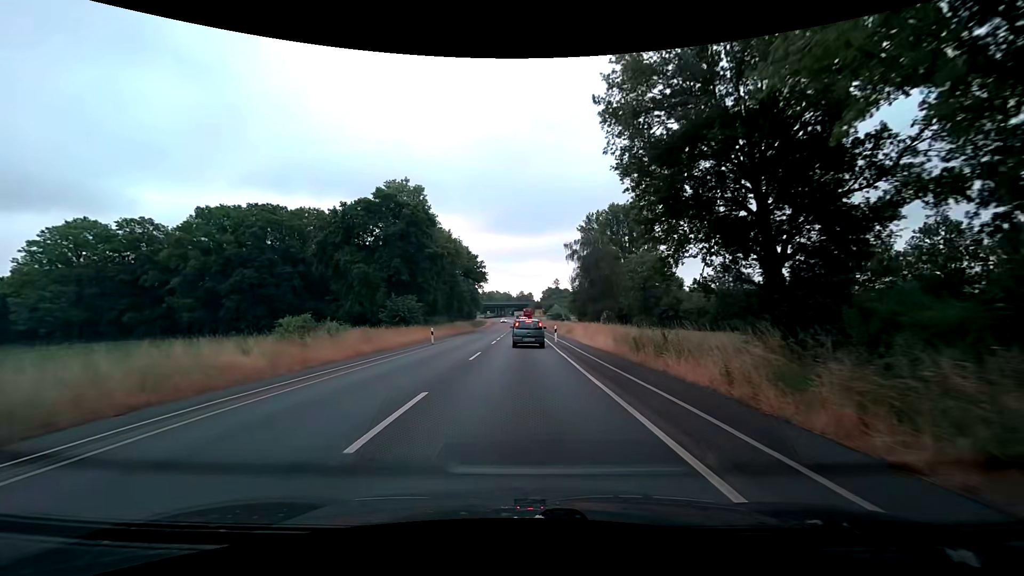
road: secondary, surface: asphalt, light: Day
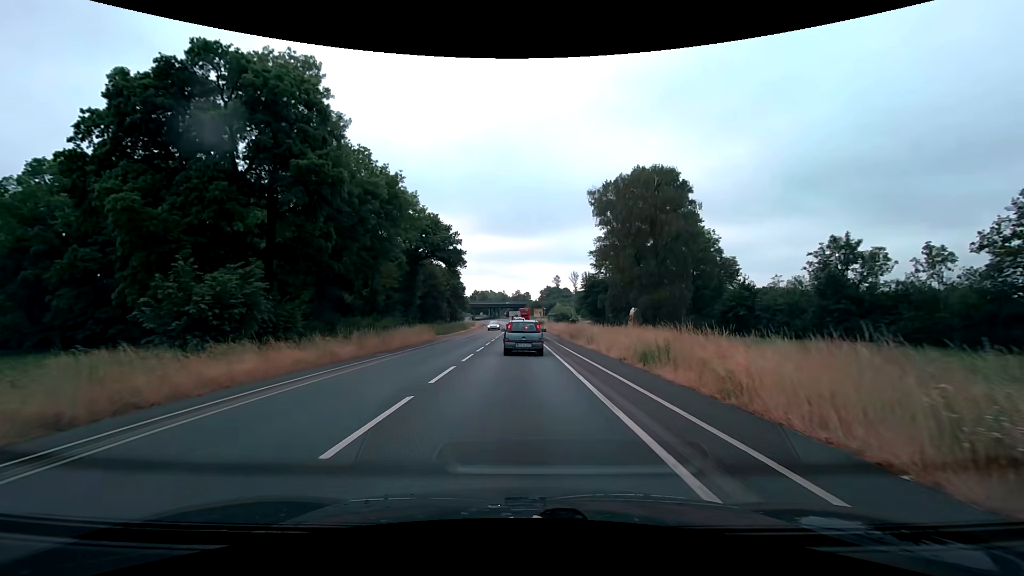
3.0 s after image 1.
(0.0, +29.9) m; +1°
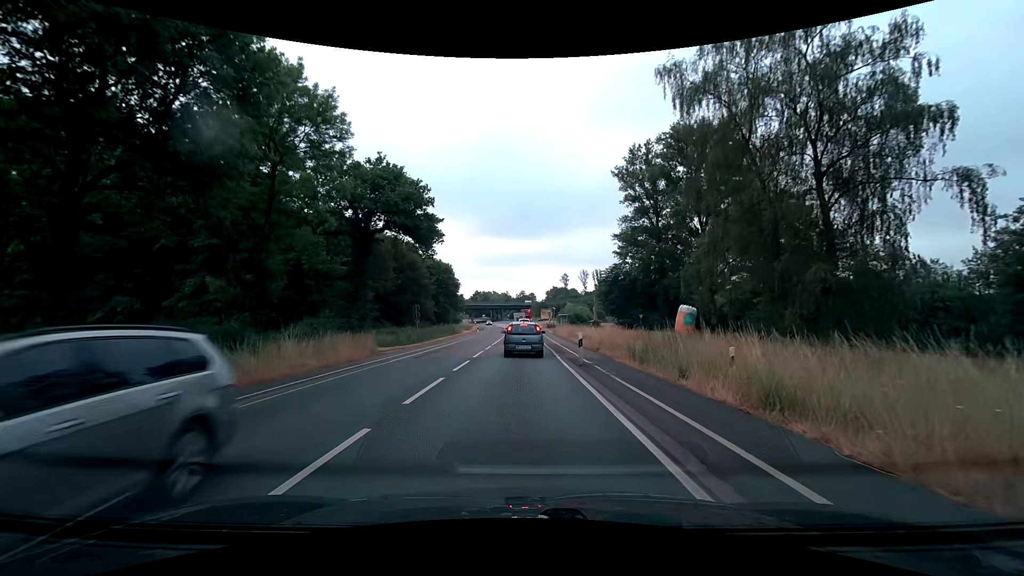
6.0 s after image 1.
(-0.2, +20.8) m; -1°
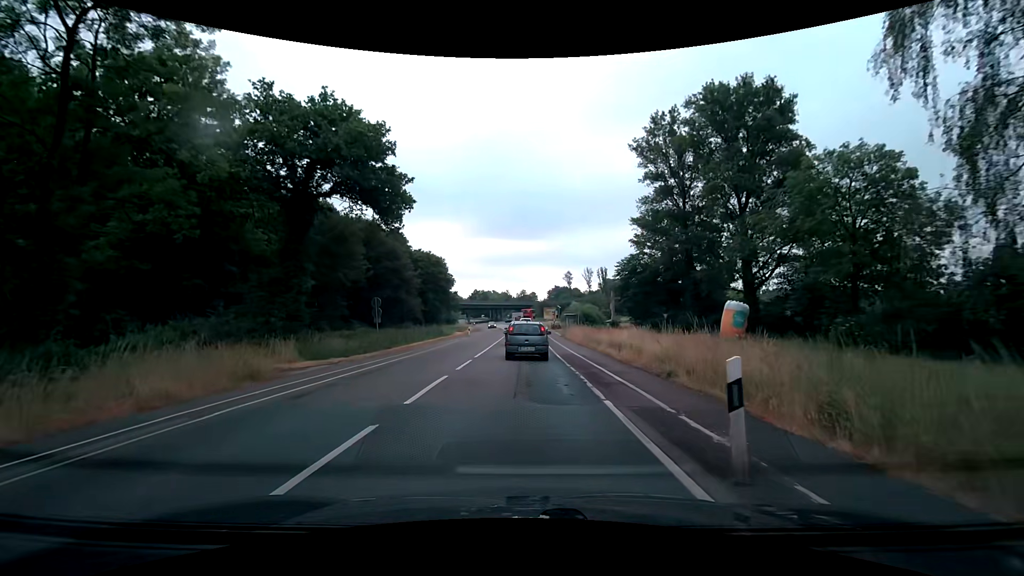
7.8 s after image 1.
(+0.1, +12.1) m; 0°
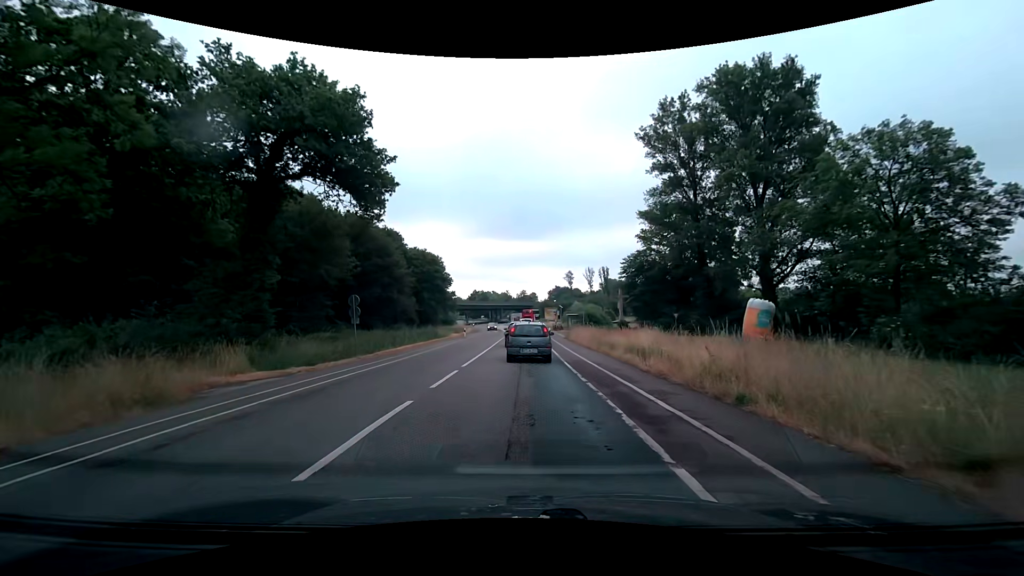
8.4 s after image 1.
(0.0, +4.2) m; +1°
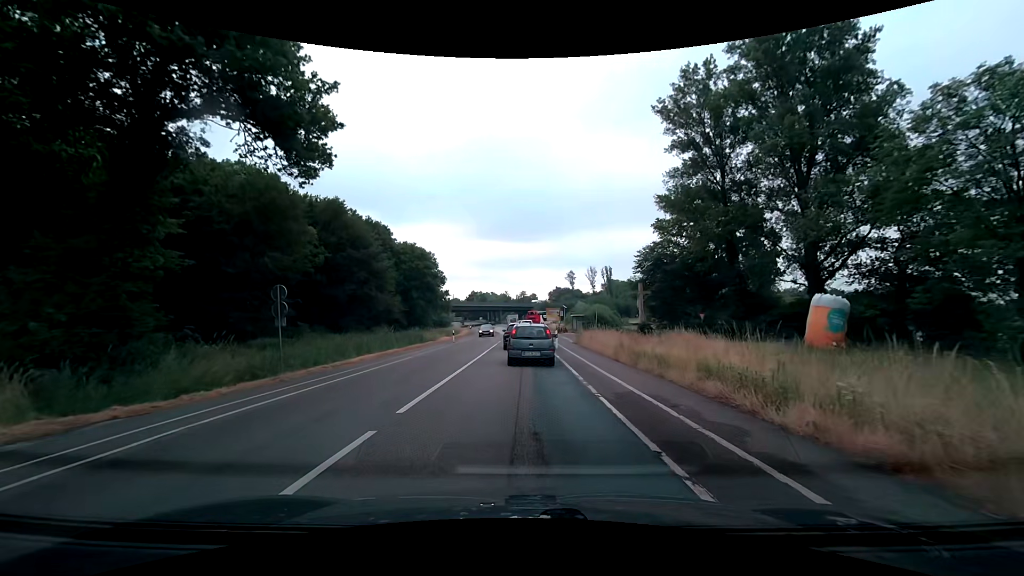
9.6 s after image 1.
(-0.1, +8.4) m; +1°
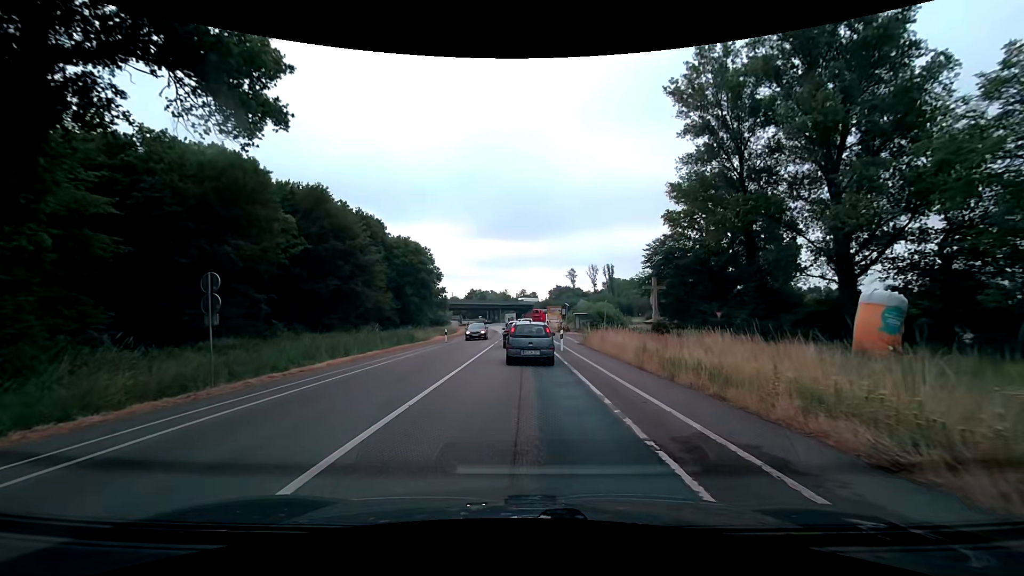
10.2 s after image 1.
(-0.1, +4.2) m; -1°
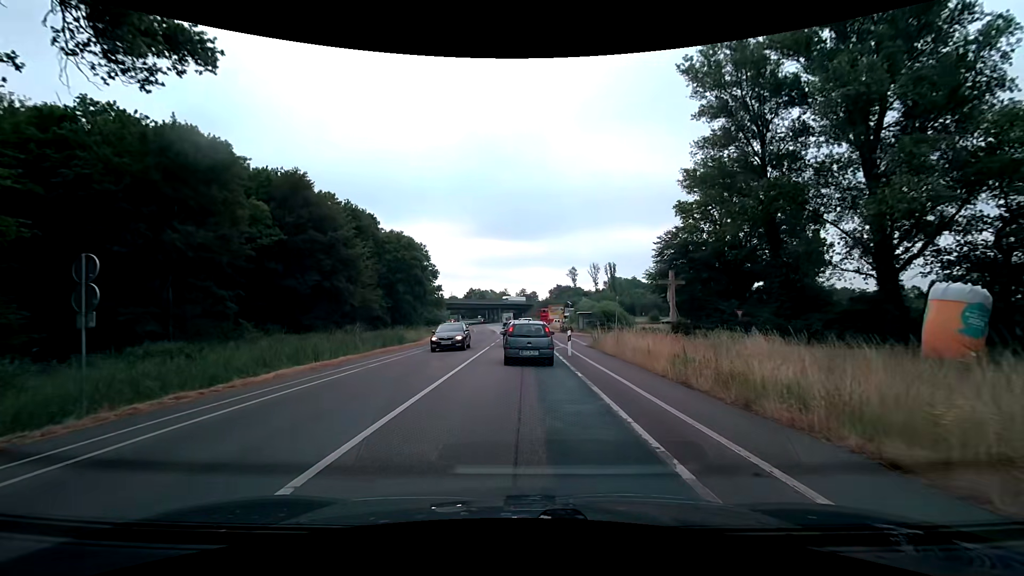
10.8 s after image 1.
(0.0, +4.3) m; 0°
(0, +10) (0, +20) (0, +30) (0, +40) (-1, +50) (-1, +60) (-1, +70) (-1, +80) (-2, +90) (-1, +100) m
